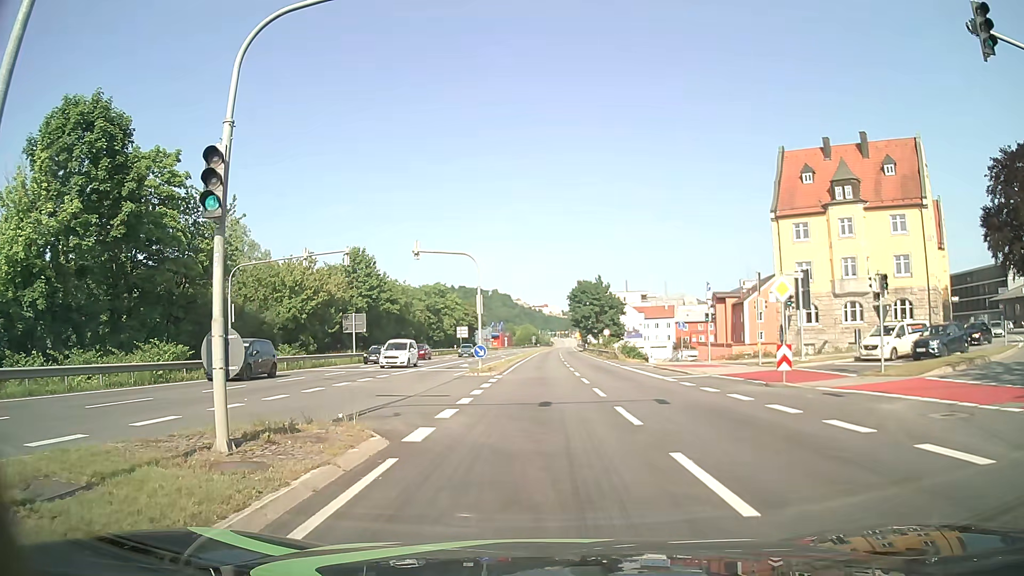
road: primary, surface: asphalt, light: Day
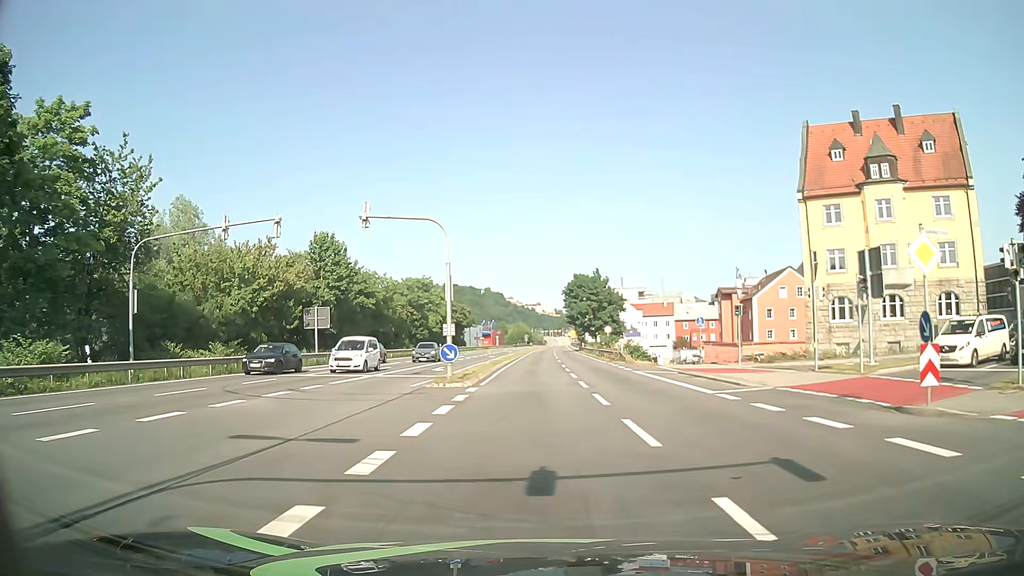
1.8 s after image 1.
(+0.2, +8.9) m; +2°
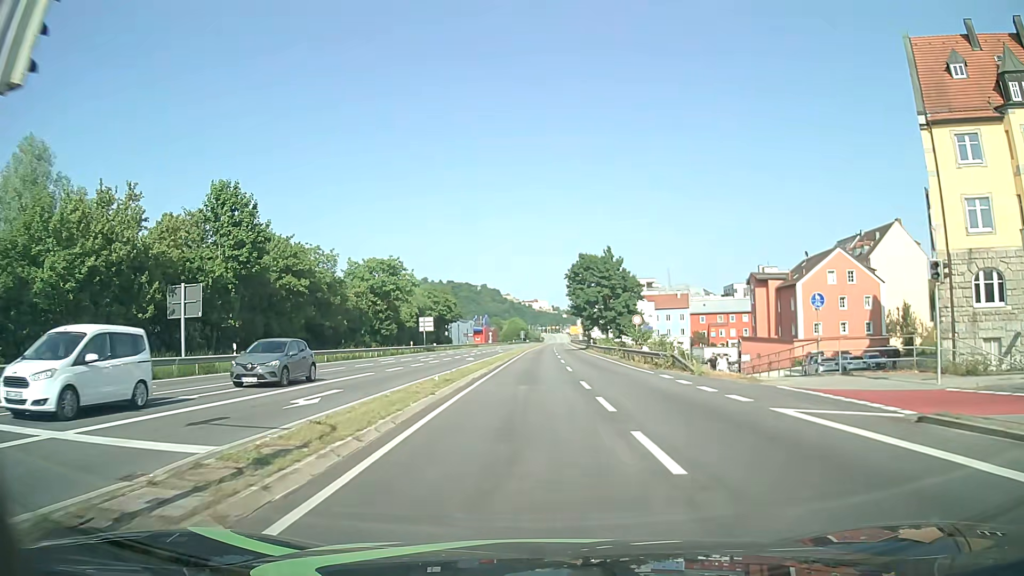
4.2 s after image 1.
(-0.1, +20.4) m; 0°
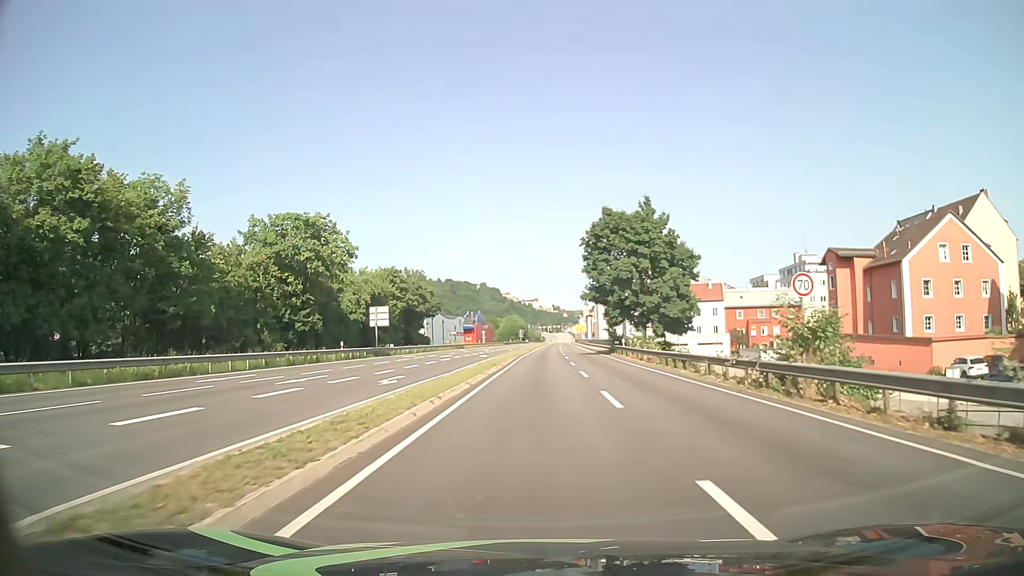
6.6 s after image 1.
(0.0, +27.8) m; 0°
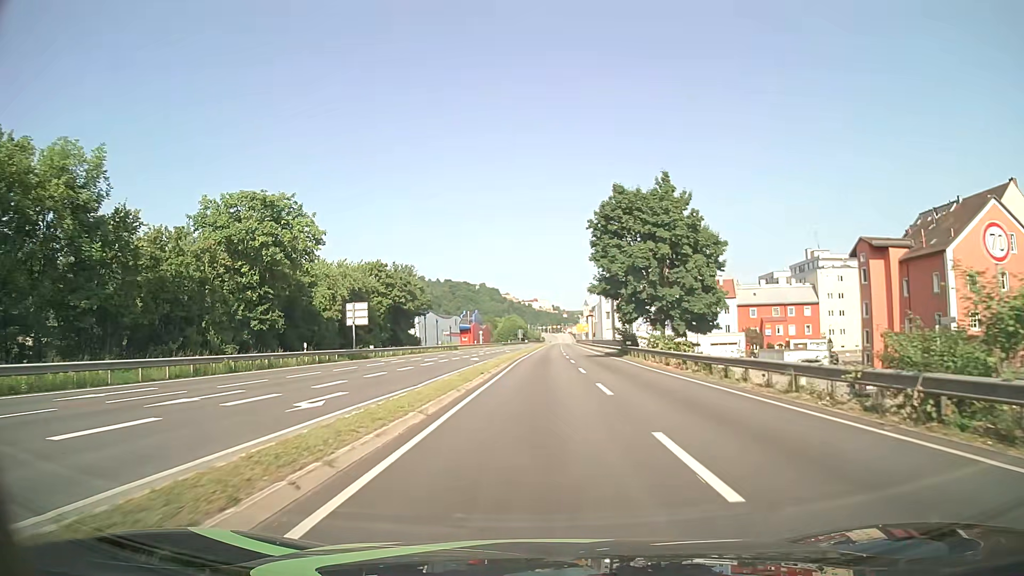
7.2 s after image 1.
(0.0, +7.9) m; 0°
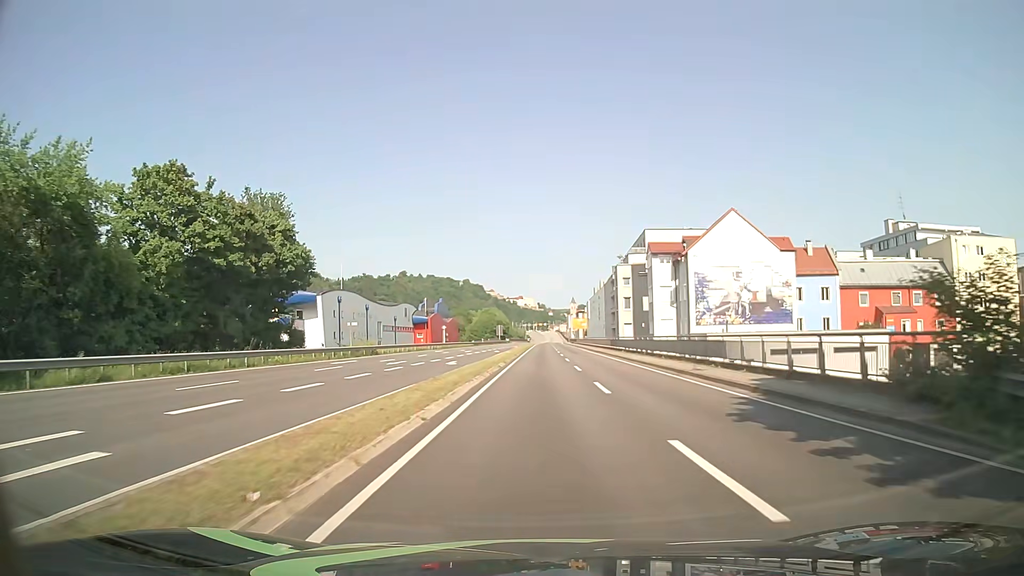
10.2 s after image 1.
(+0.5, +44.8) m; +2°
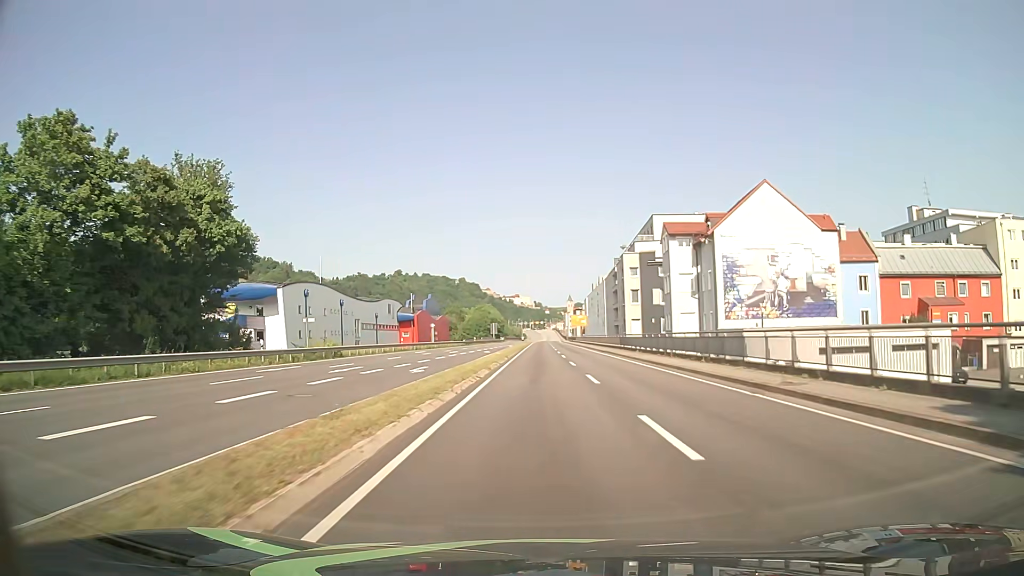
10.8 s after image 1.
(0.0, +9.8) m; 0°
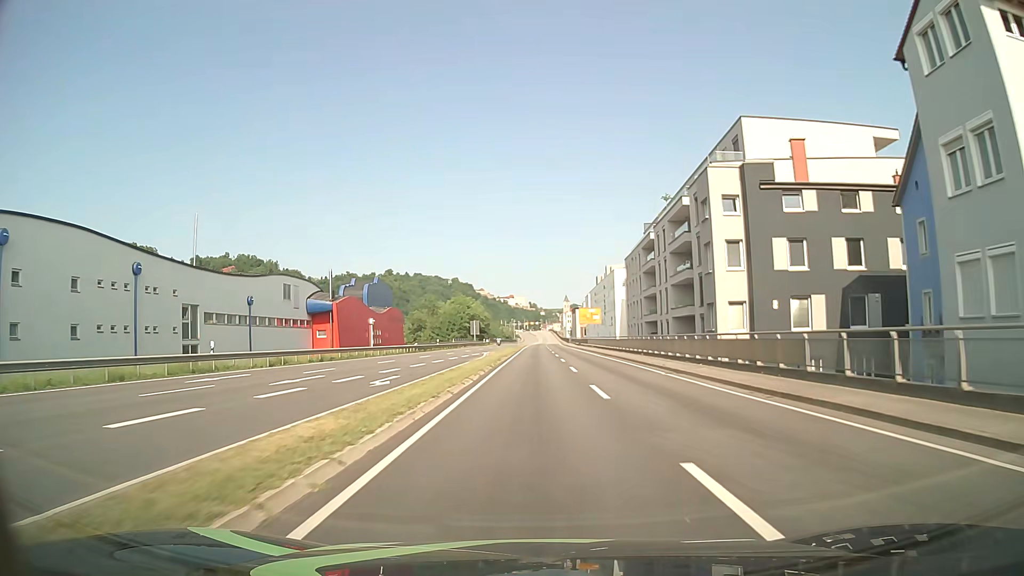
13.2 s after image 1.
(+0.2, +40.3) m; +1°
(0, +10) (0, +20) (0, +30) (0, +40) (0, +50) (0, +60) (0, +70) (0, +80) (0, +90) (0, +100) m
